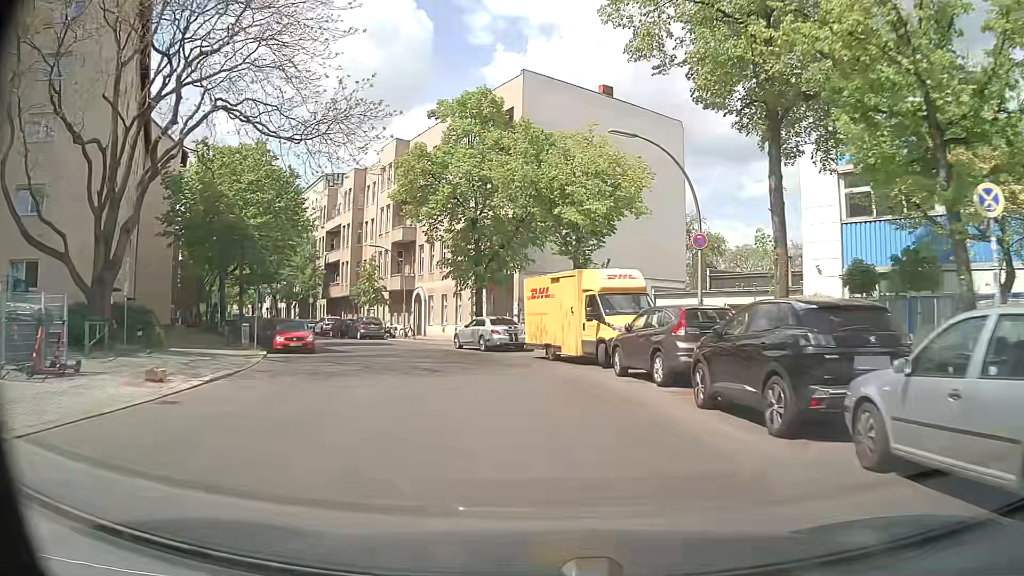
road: residential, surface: asphalt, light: Day
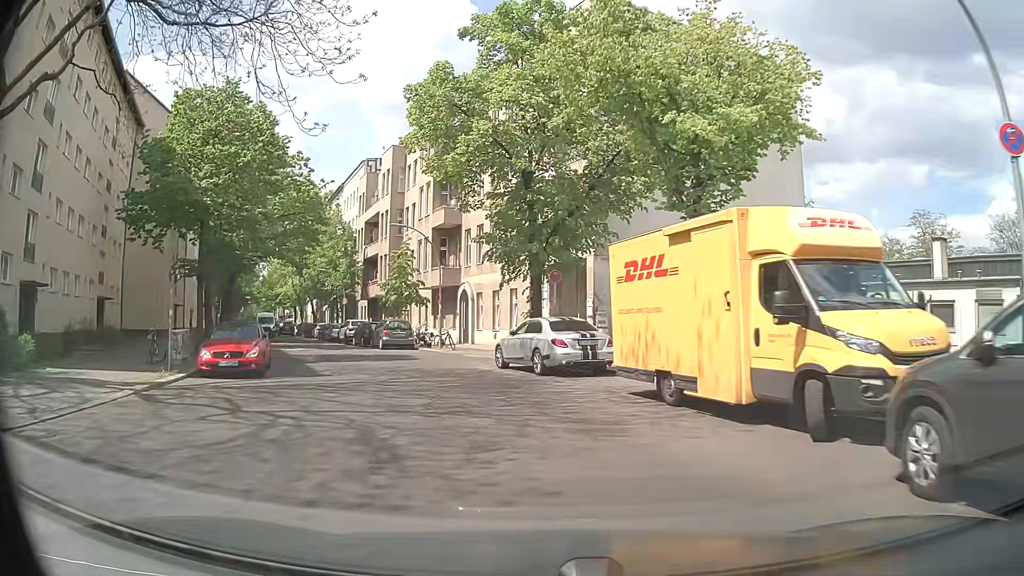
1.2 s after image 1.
(-0.4, +11.4) m; -5°
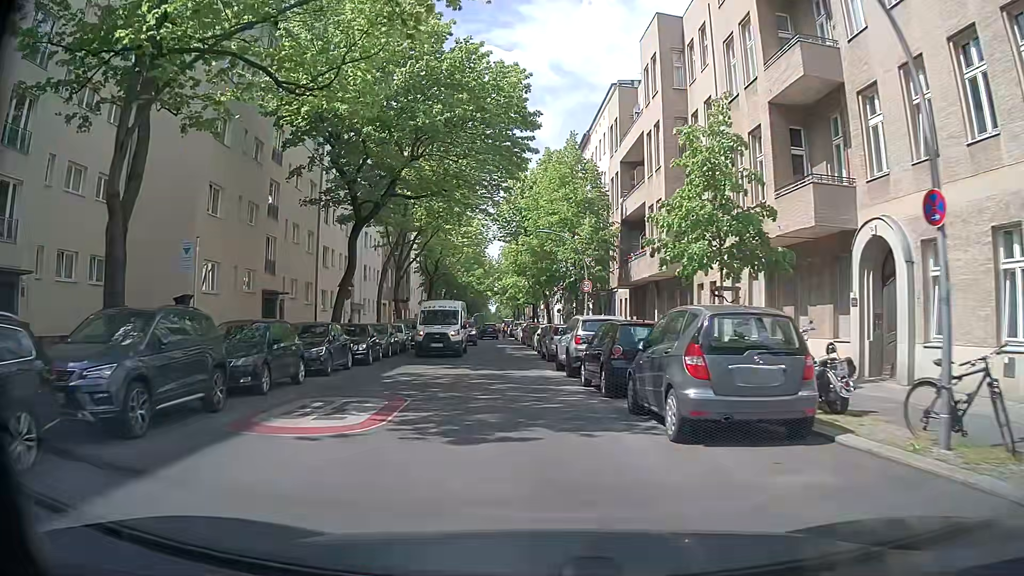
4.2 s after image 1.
(-6.1, +26.4) m; -23°
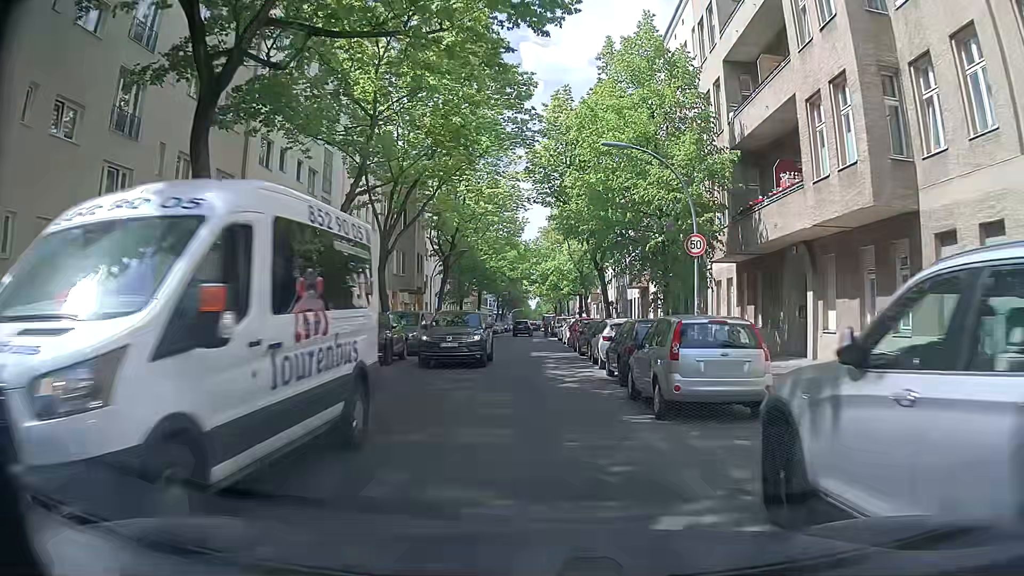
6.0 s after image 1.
(-0.8, +16.8) m; -3°
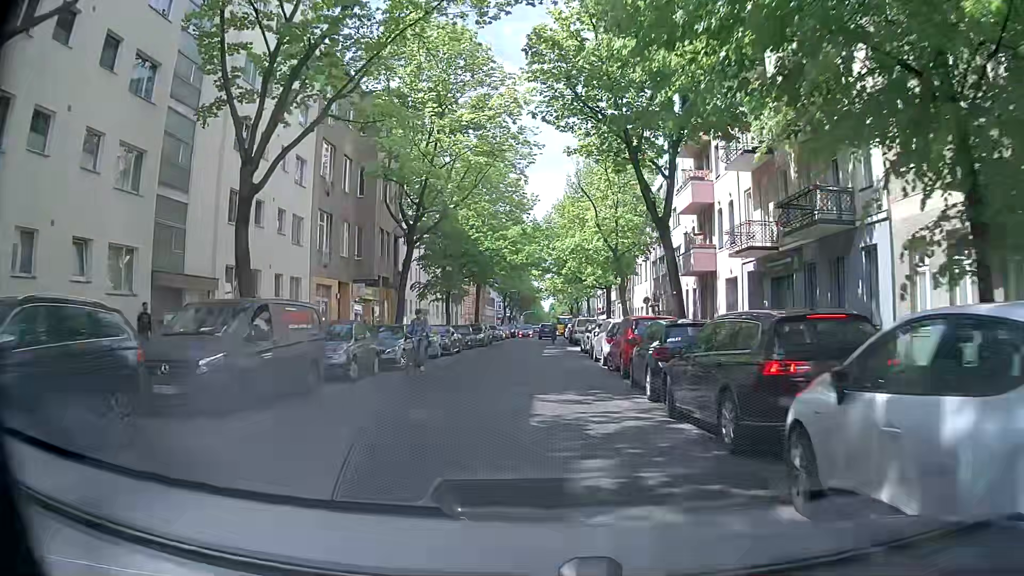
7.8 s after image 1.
(-0.3, +17.5) m; -2°
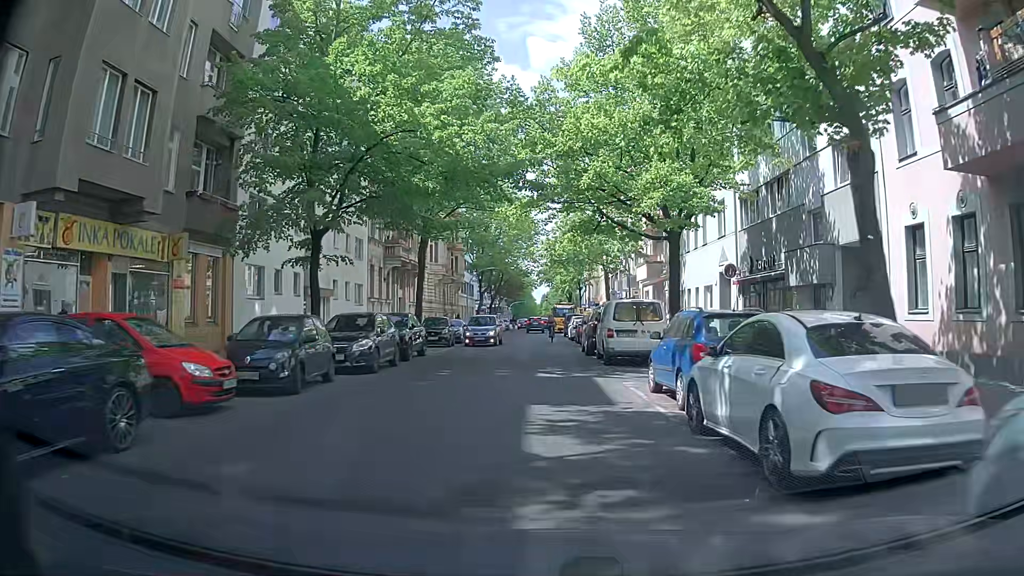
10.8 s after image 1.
(+0.6, +27.8) m; +2°
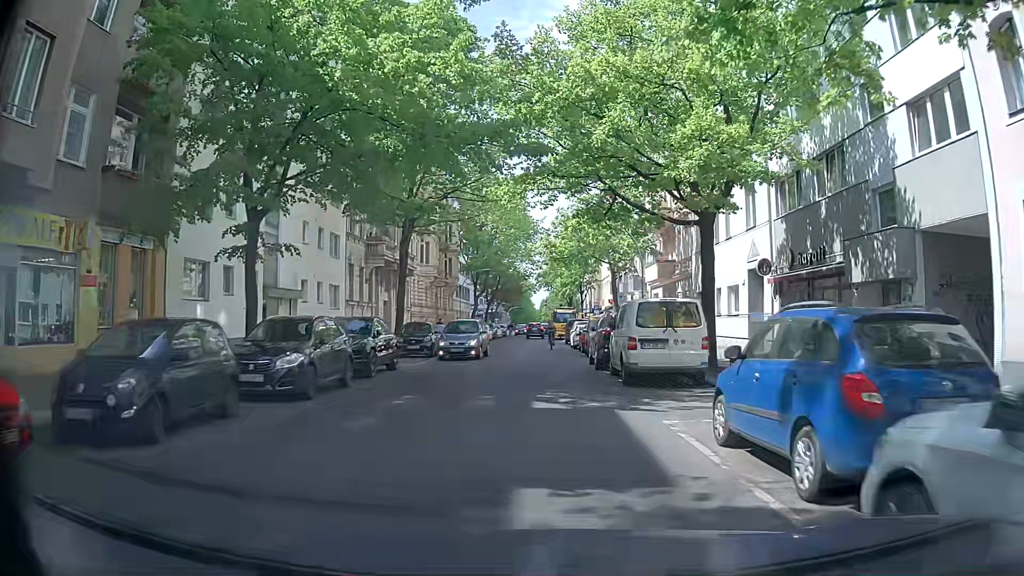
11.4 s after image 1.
(0.0, +4.9) m; 0°
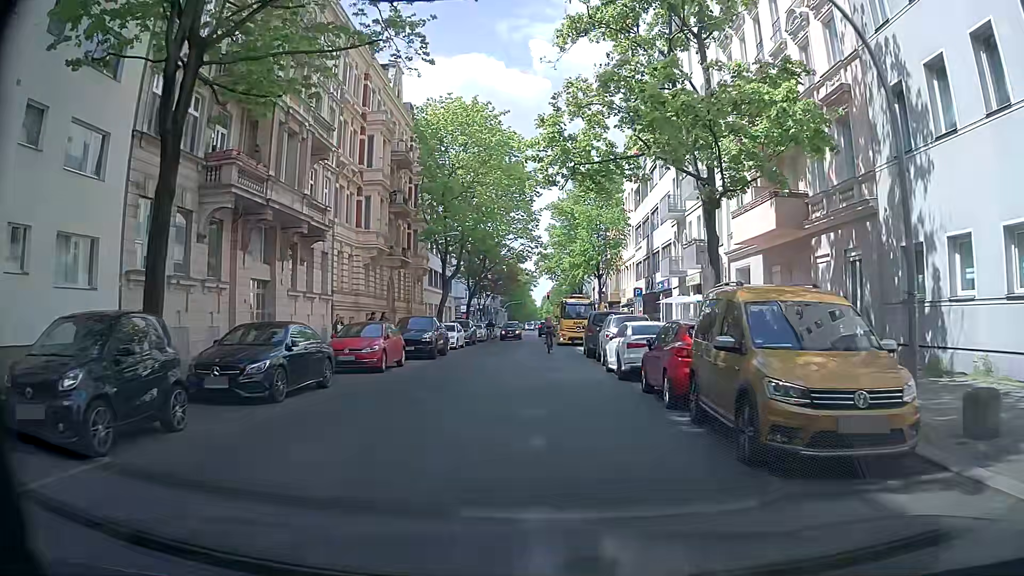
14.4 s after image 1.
(-0.1, +22.8) m; -2°
